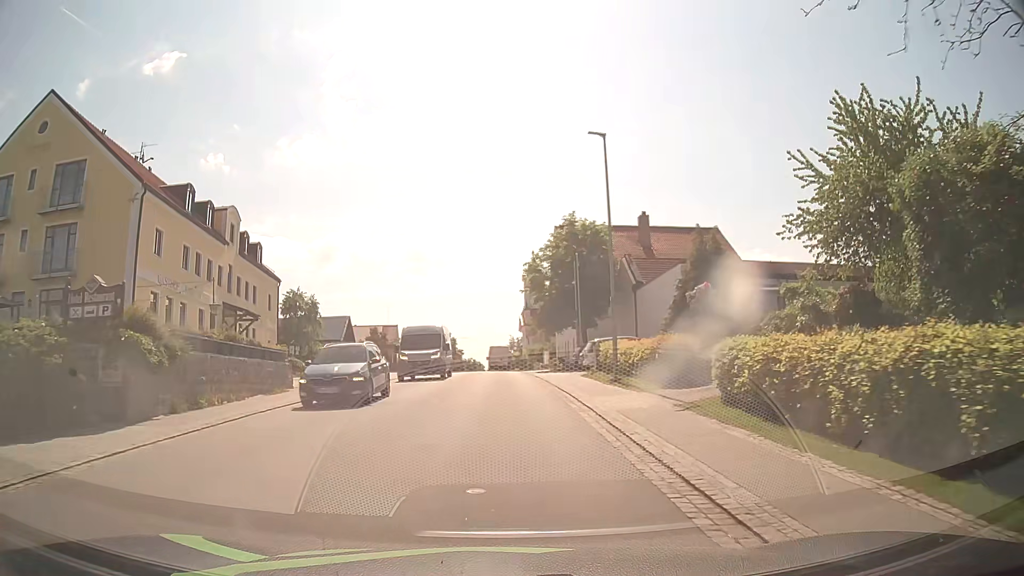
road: secondary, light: Day
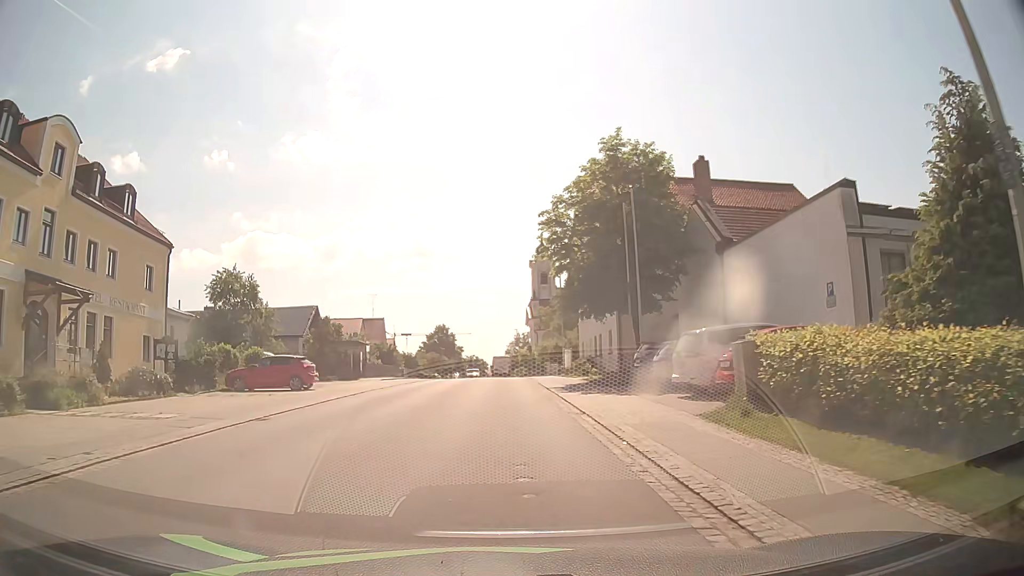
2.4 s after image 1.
(0.0, +18.3) m; 0°
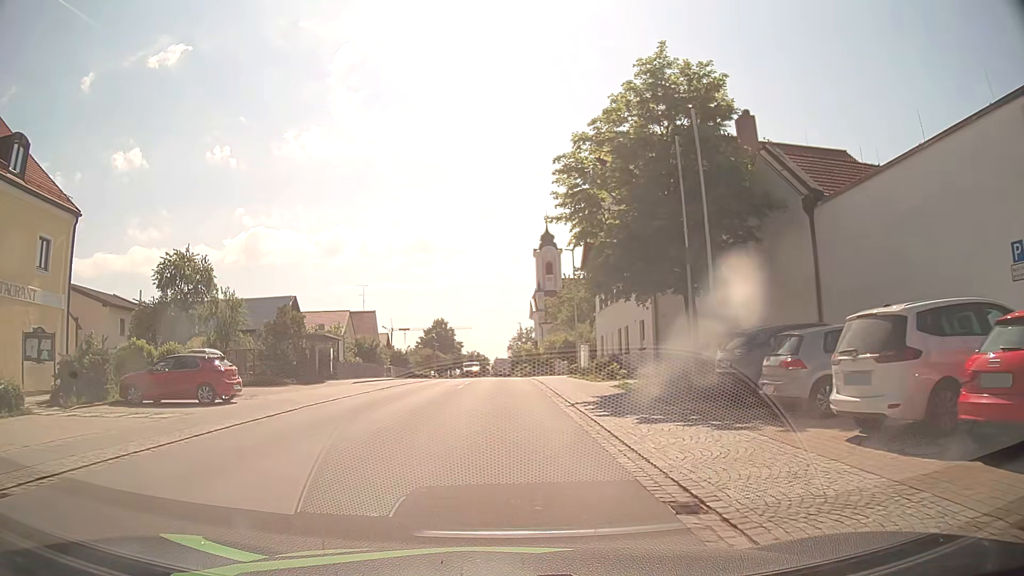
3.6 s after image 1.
(0.0, +8.8) m; 0°
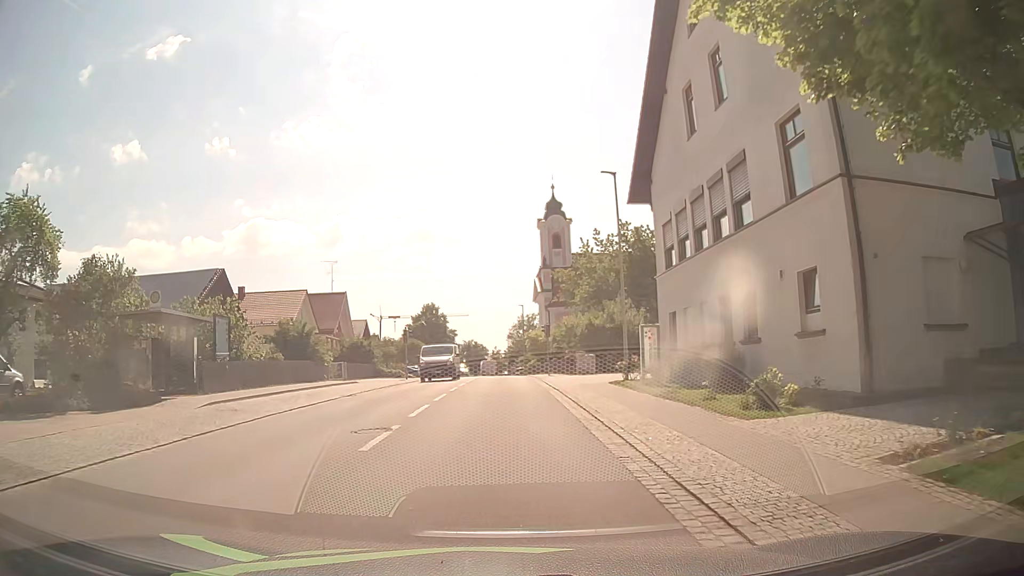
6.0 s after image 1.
(-0.1, +17.9) m; -1°
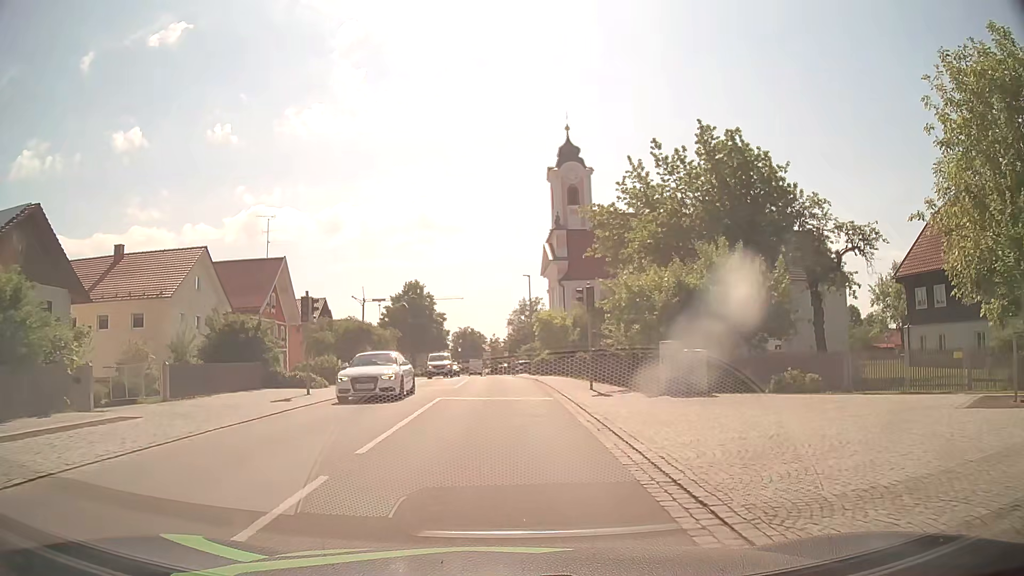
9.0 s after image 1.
(+0.1, +22.8) m; -1°
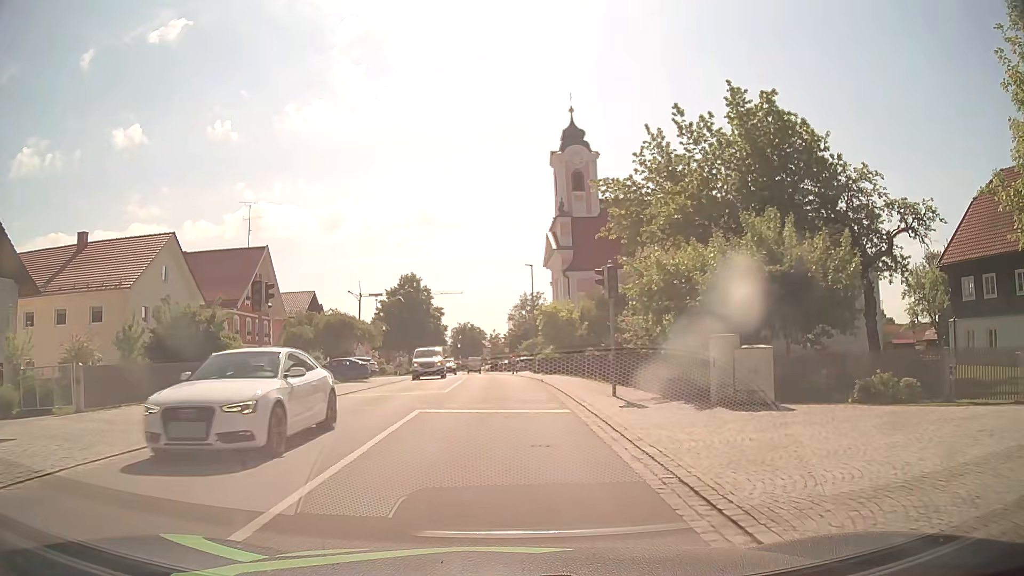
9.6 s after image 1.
(+0.1, +4.6) m; +1°
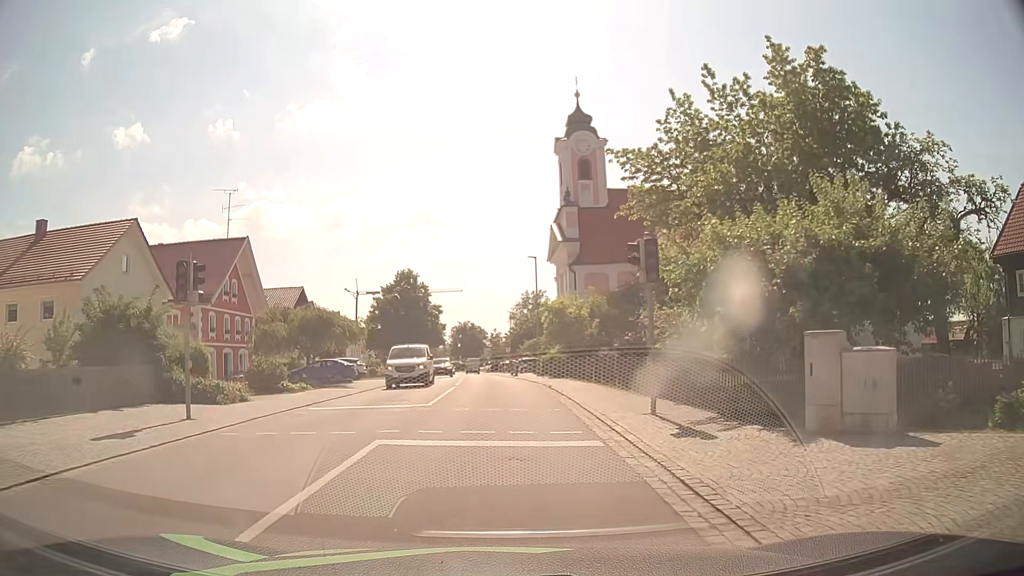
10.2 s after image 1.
(0.0, +4.6) m; 0°
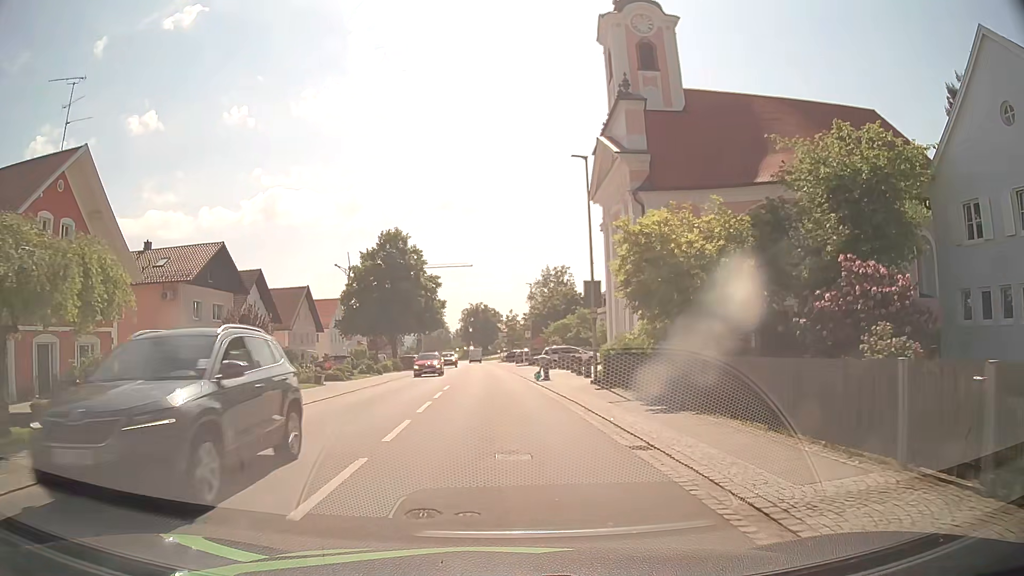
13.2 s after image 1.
(-0.2, +23.2) m; -1°
(0, +10) (0, +20) (-1, +30) (-1, +40) (-2, +50) (-2, +60) (-2, +70) (-3, +80) (-3, +90) (-4, +100) m
